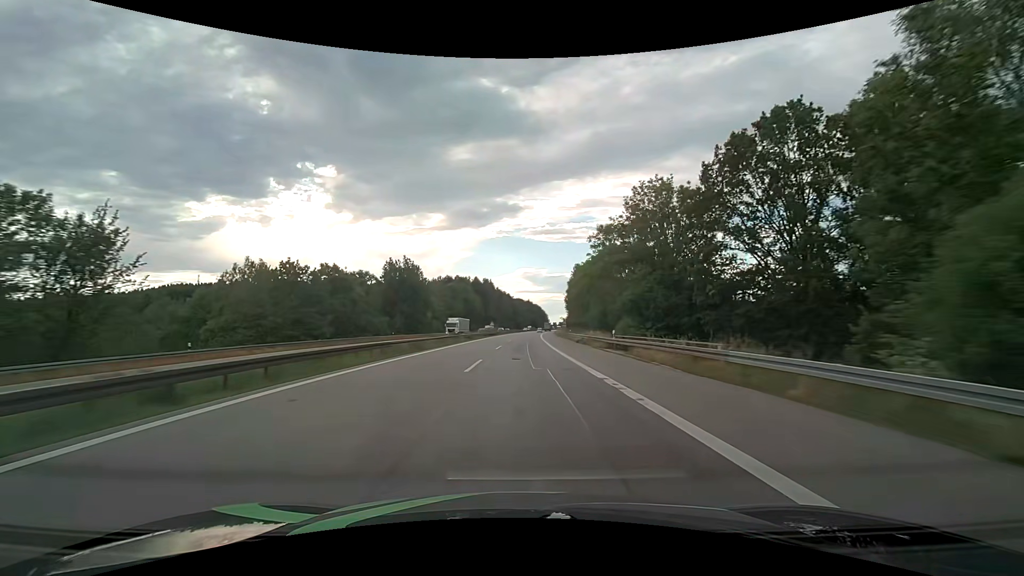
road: motorway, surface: asphalt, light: Day
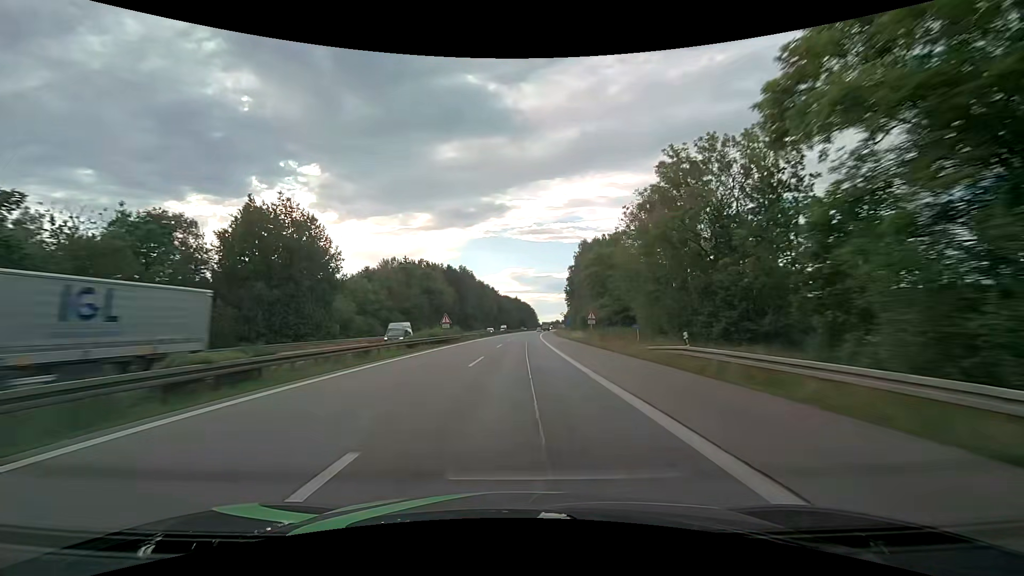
(+0.8, +52.1) m; +2°
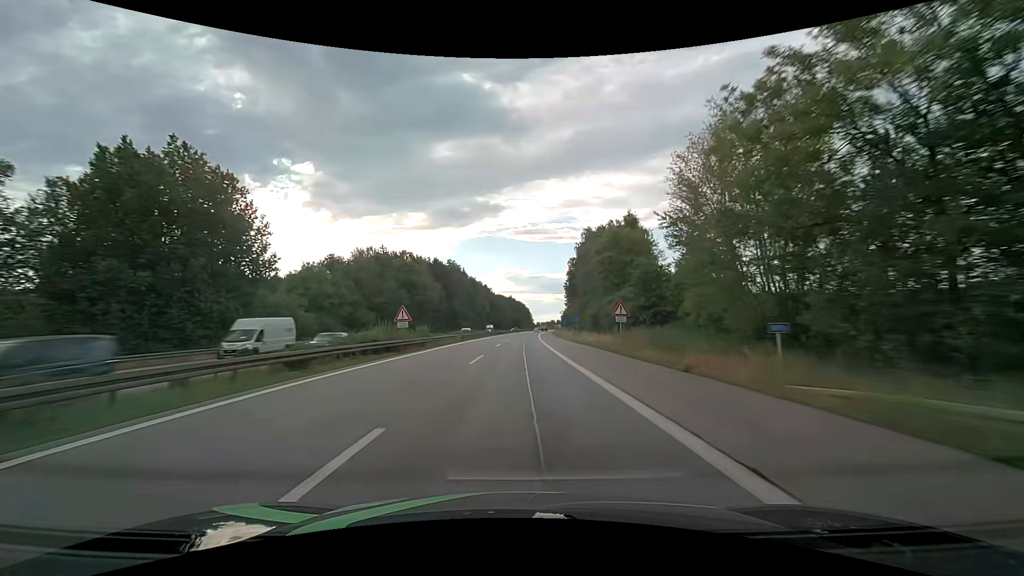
(+0.1, +17.0) m; +1°
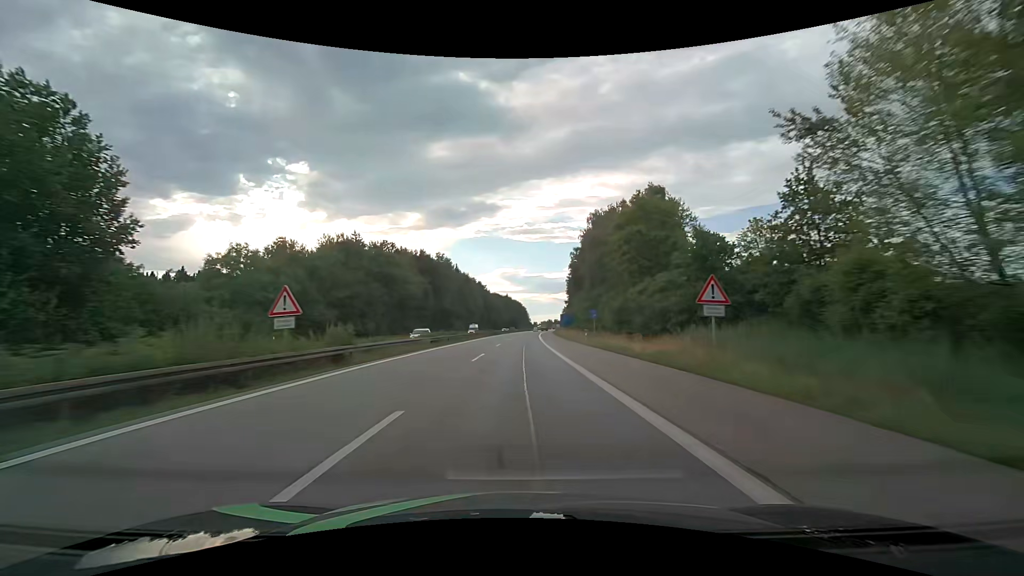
(+0.1, +16.9) m; 0°
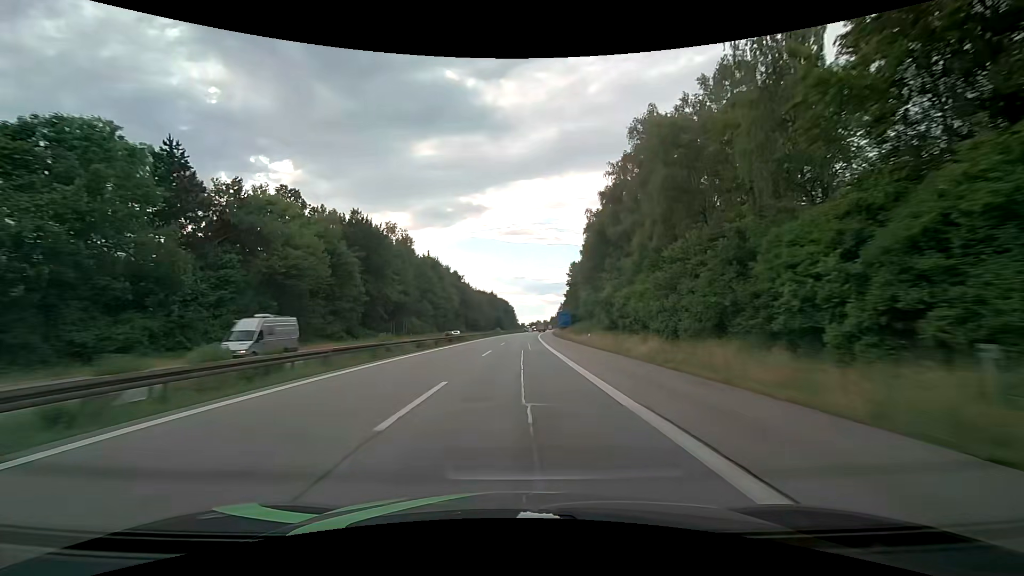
(+0.4, +49.6) m; +1°
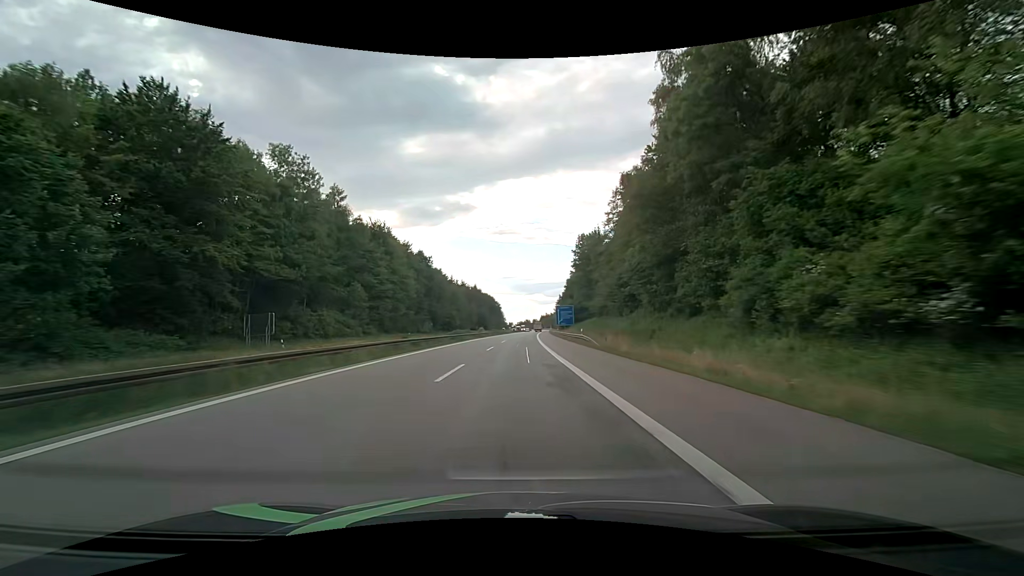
(+0.8, +48.9) m; +2°
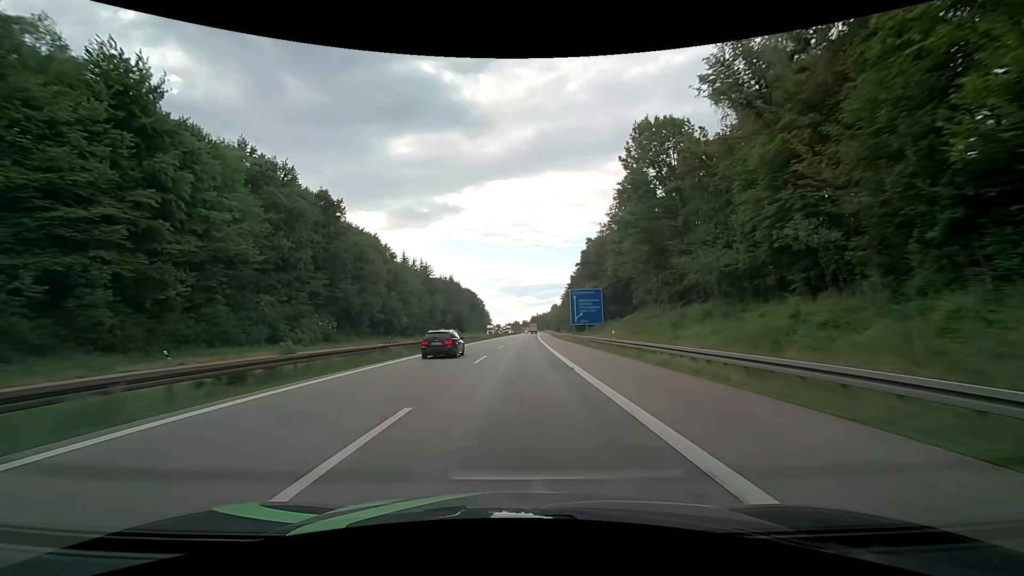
(+0.3, +65.2) m; +1°
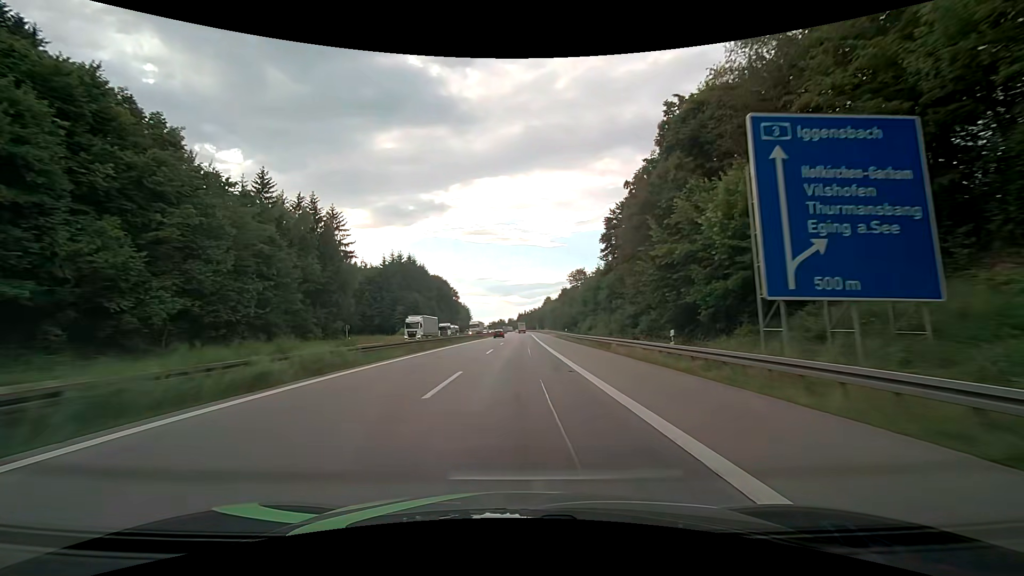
(+1.2, +65.7) m; +2°
(0, +10) (0, +20) (0, +30) (0, +40) (0, +50) (0, +60) (+1, +70) (+1, +80) (+1, +90) (+1, +100) m
